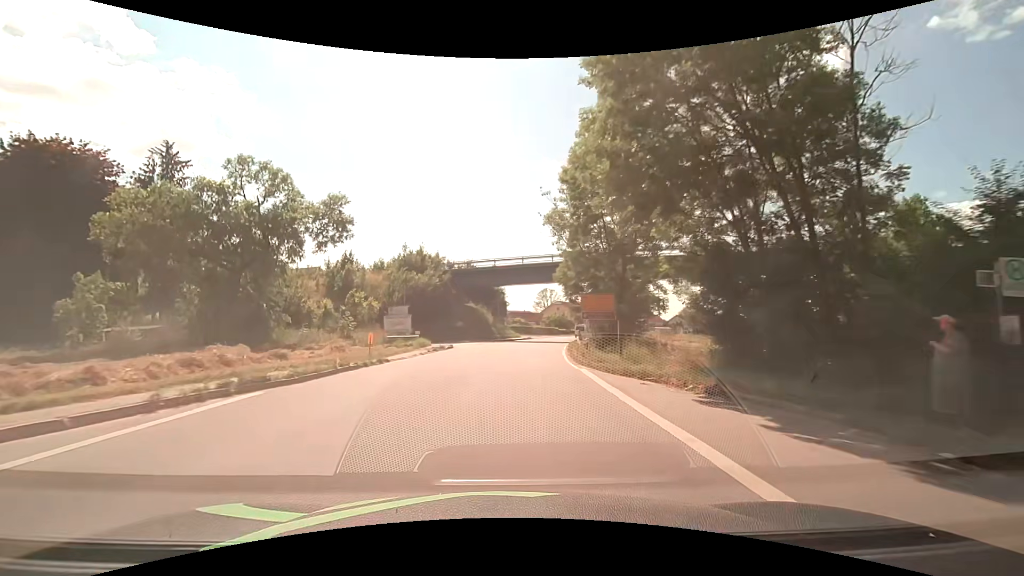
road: secondary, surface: asphalt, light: Day
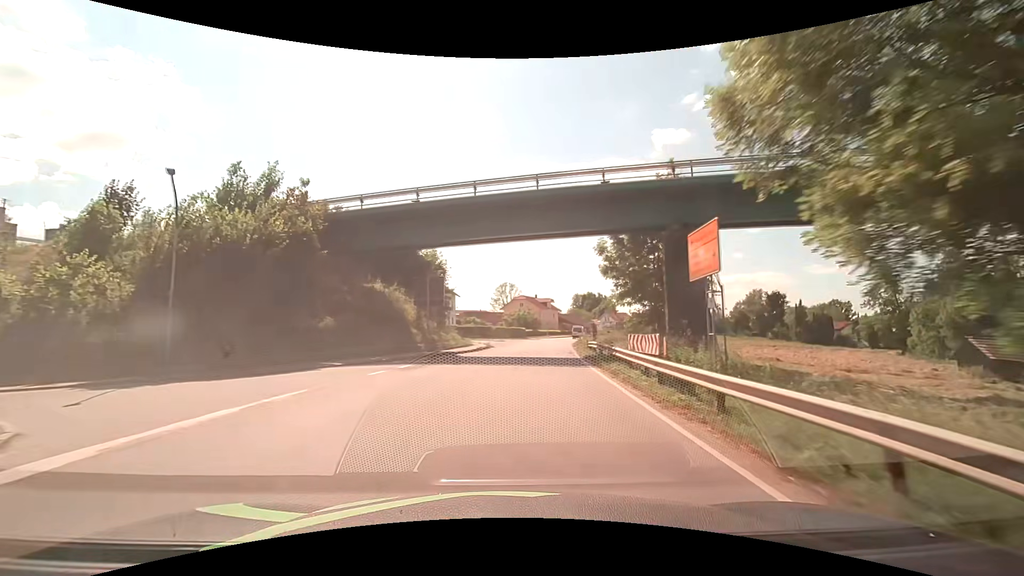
(+1.0, +30.2) m; +5°
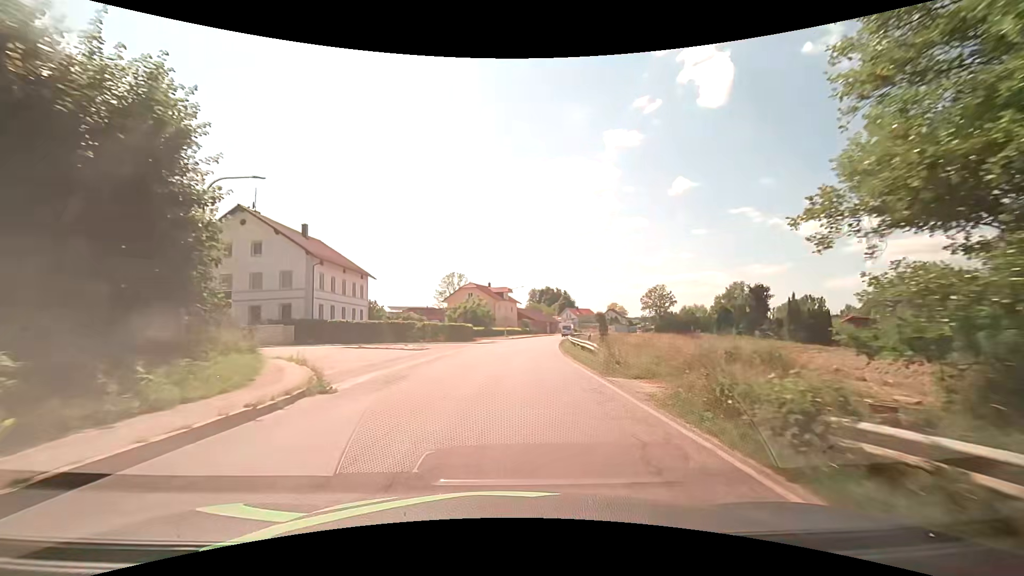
(+1.3, +30.4) m; +5°
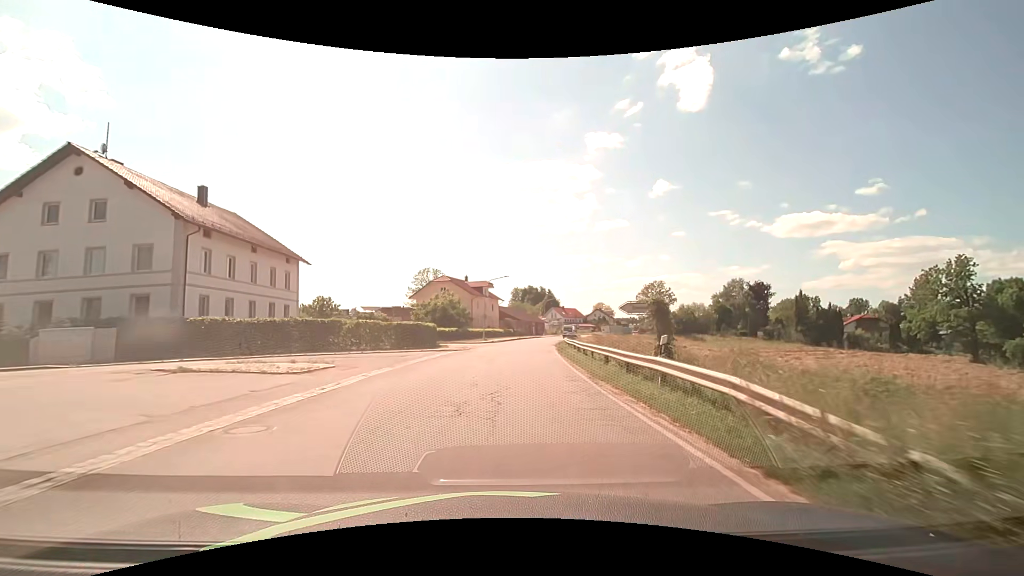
(+0.3, +15.3) m; +2°
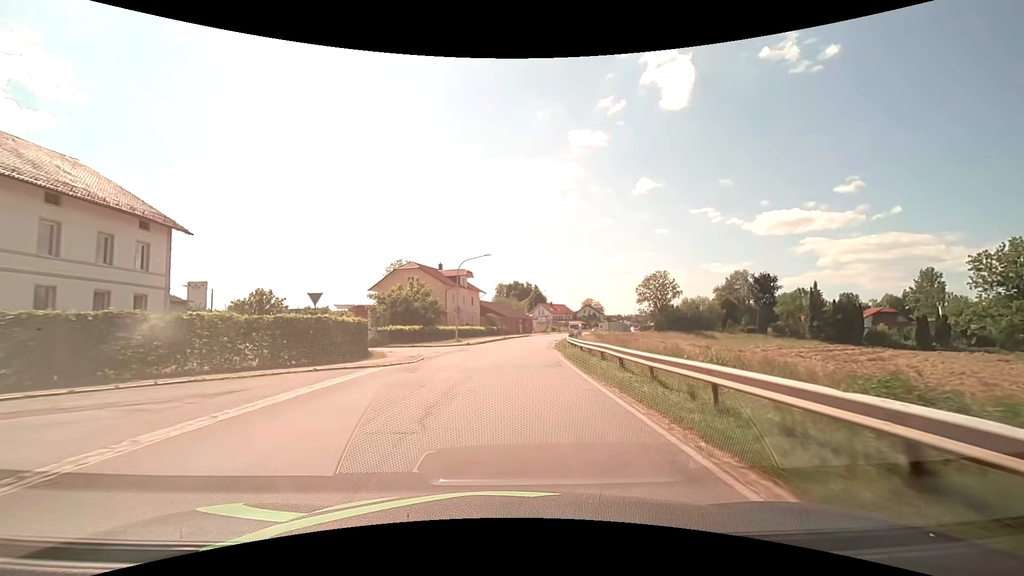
(+0.3, +15.3) m; +2°
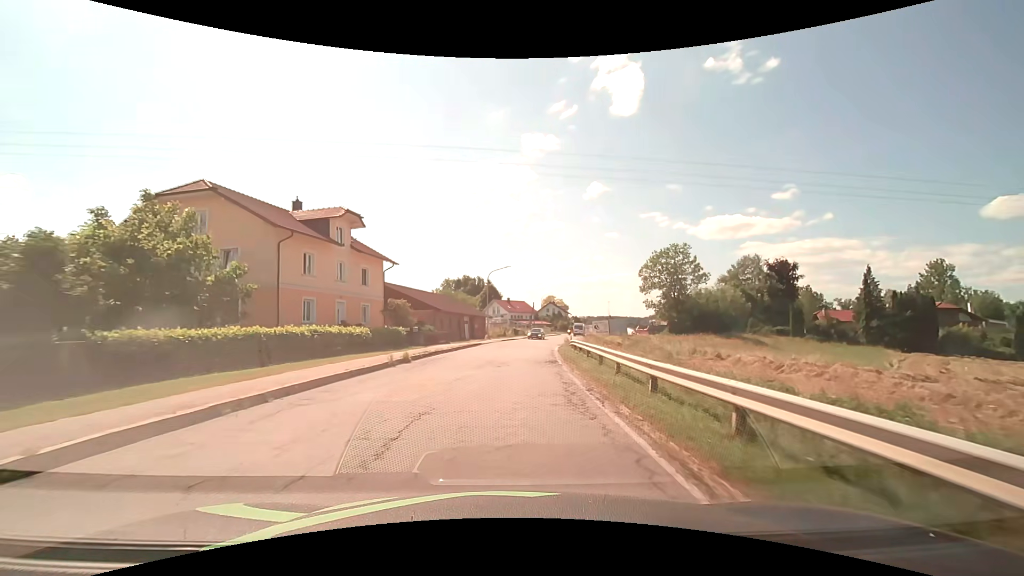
(+1.6, +38.3) m; +5°
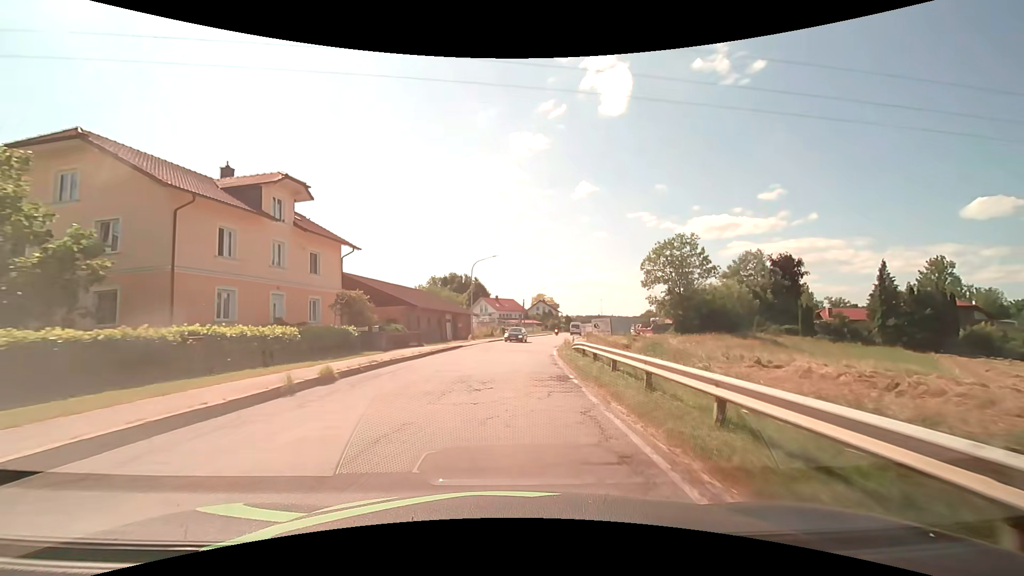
(+0.1, +7.6) m; +1°
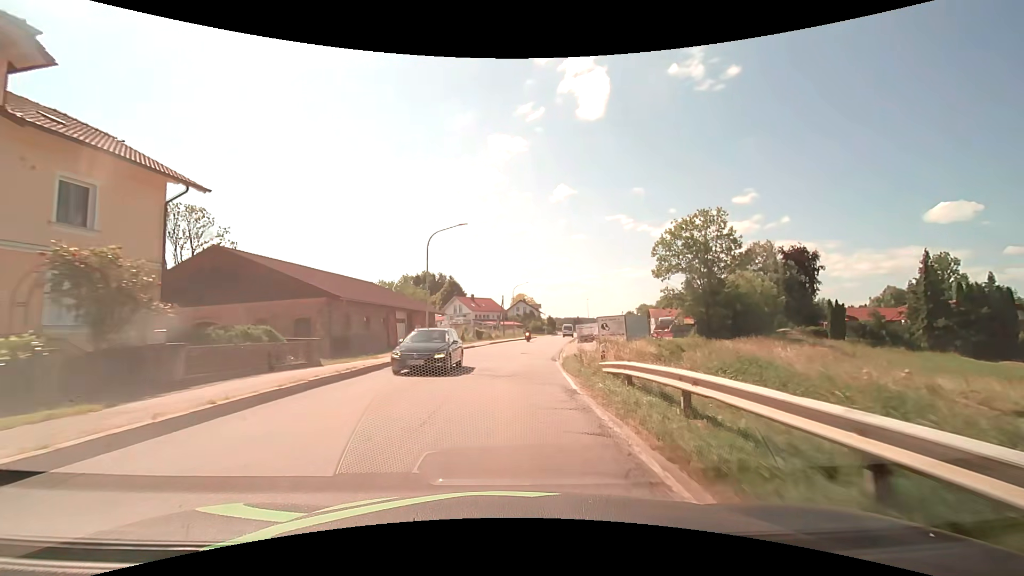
(+0.3, +15.3) m; +2°
(0, +10) (0, +20) (+1, +30) (+2, +40) (+4, +50) (+5, +60) (+7, +70) (+8, +79) (+10, +89) (+12, +99) m
